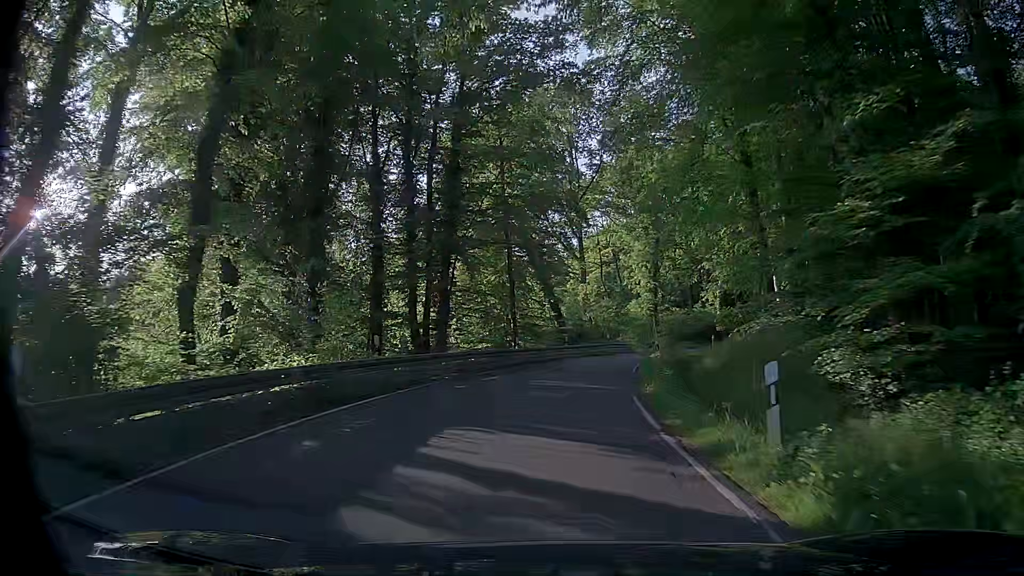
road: secondary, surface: asphalt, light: Day
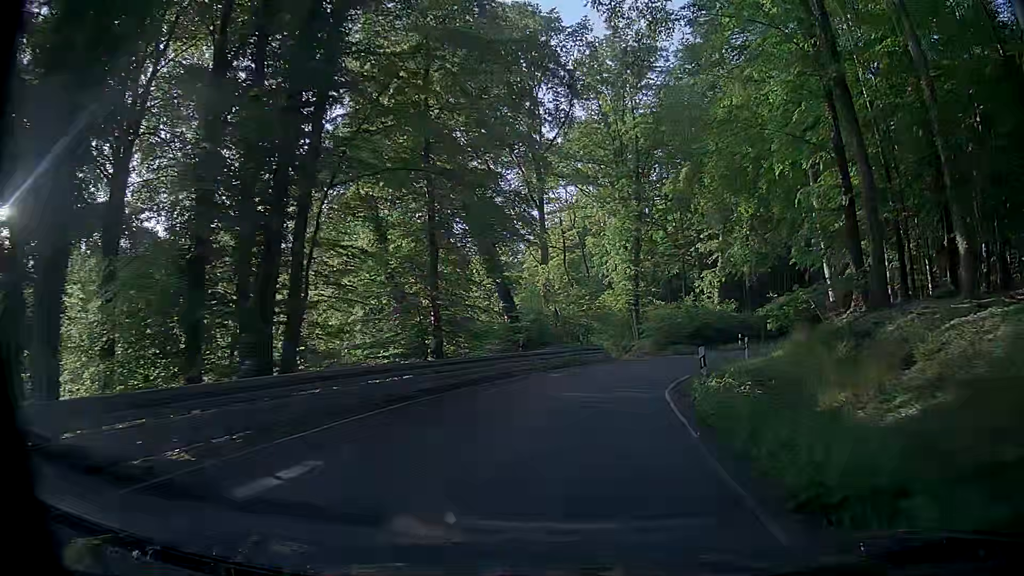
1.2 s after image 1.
(-0.3, +14.6) m; +1°
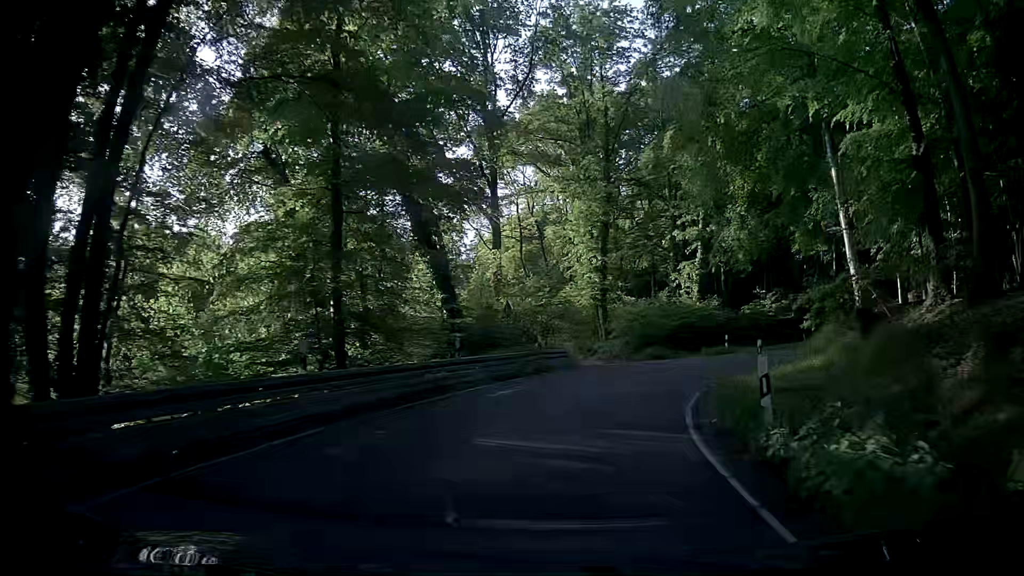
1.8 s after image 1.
(+0.2, +6.7) m; +2°
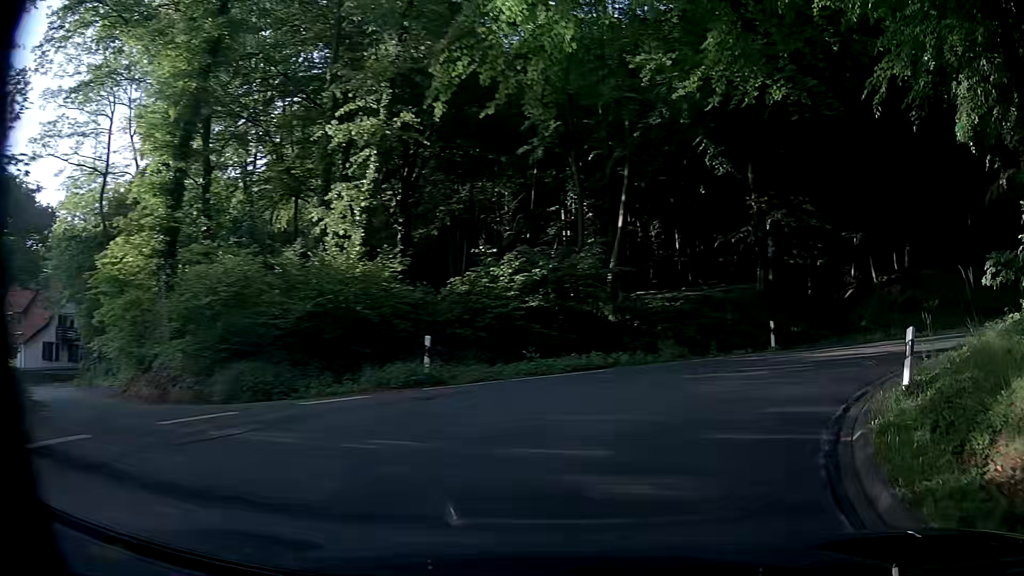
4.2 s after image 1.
(+4.6, +22.3) m; +28°
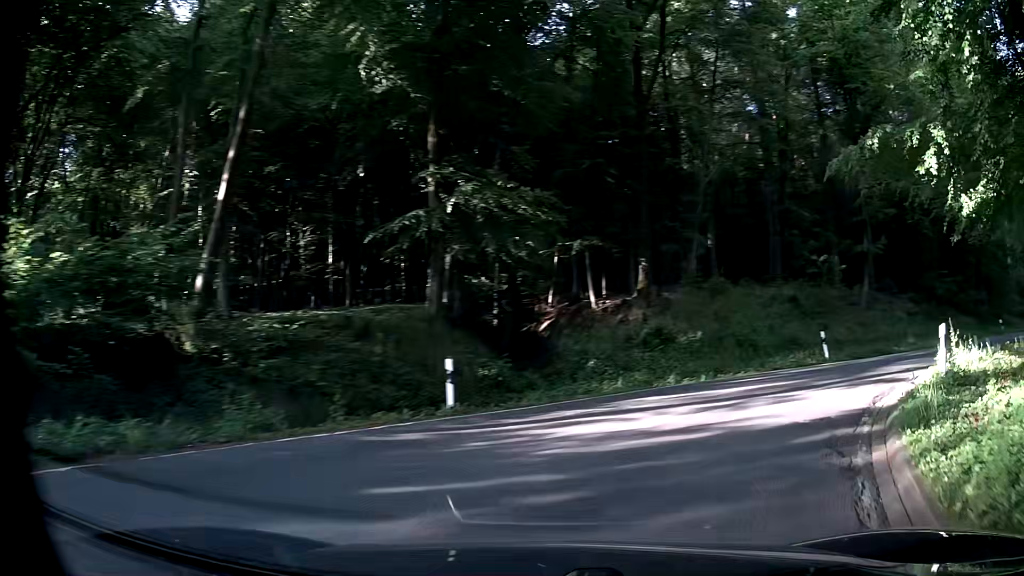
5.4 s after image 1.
(+2.4, +10.1) m; +28°
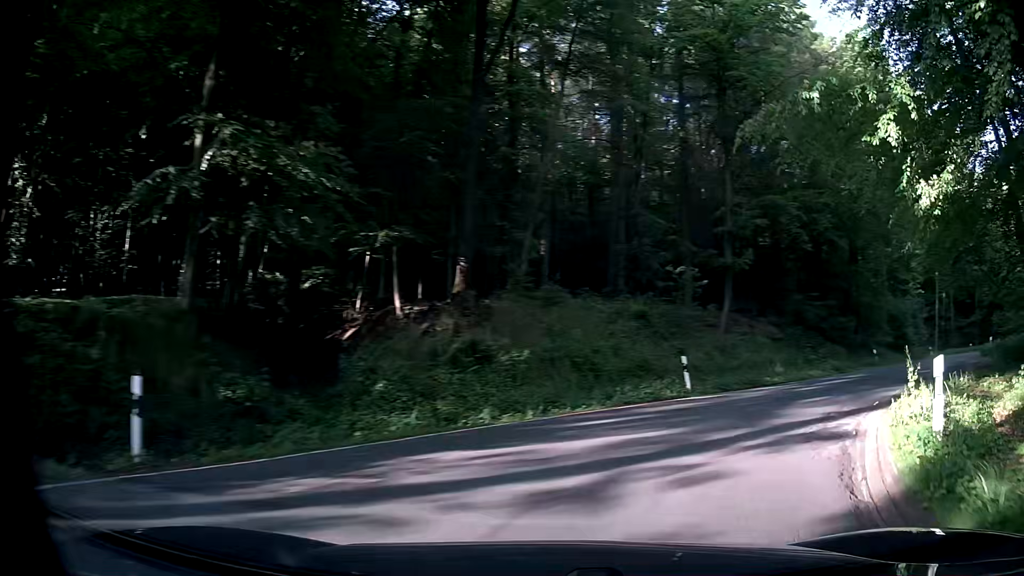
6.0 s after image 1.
(+0.7, +5.1) m; +14°
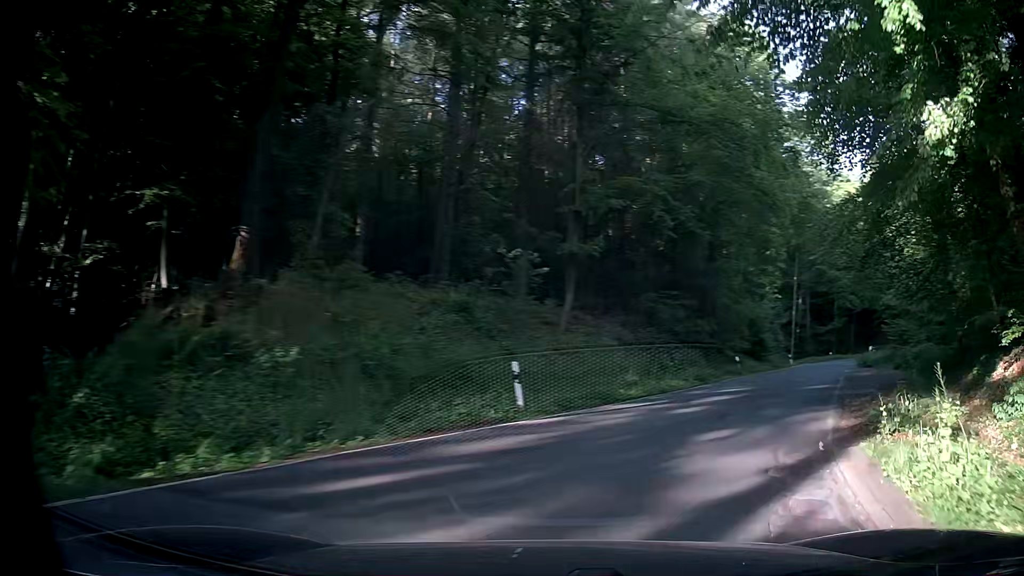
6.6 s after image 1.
(+0.7, +5.2) m; +17°
